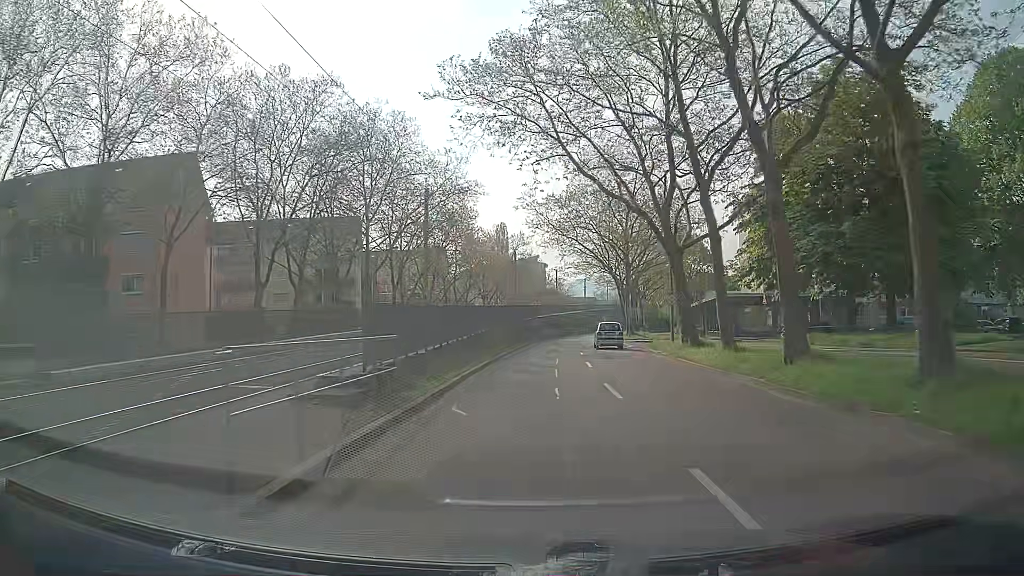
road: tertiary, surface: asphalt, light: Day
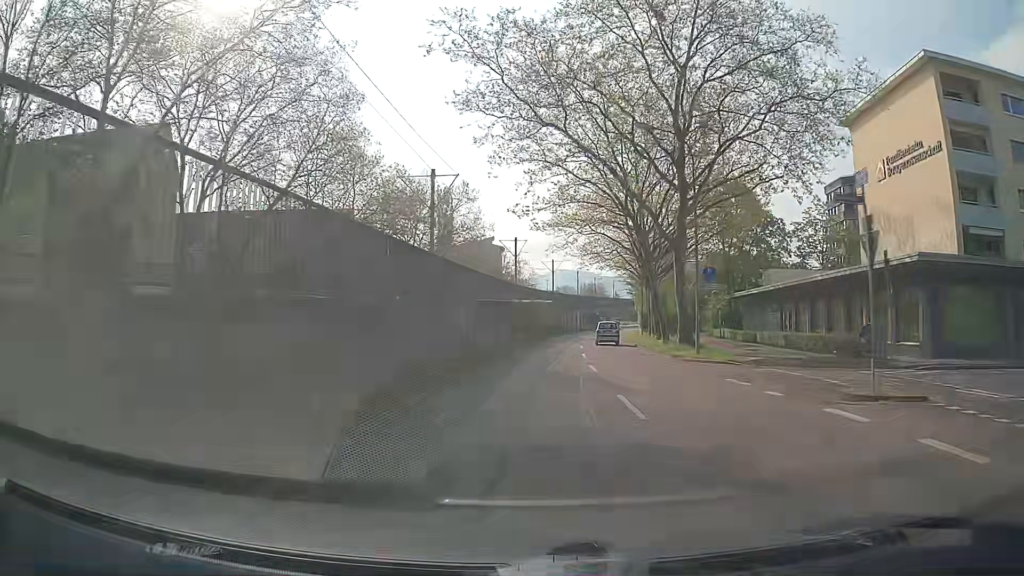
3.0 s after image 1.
(+1.7, +39.0) m; +4°
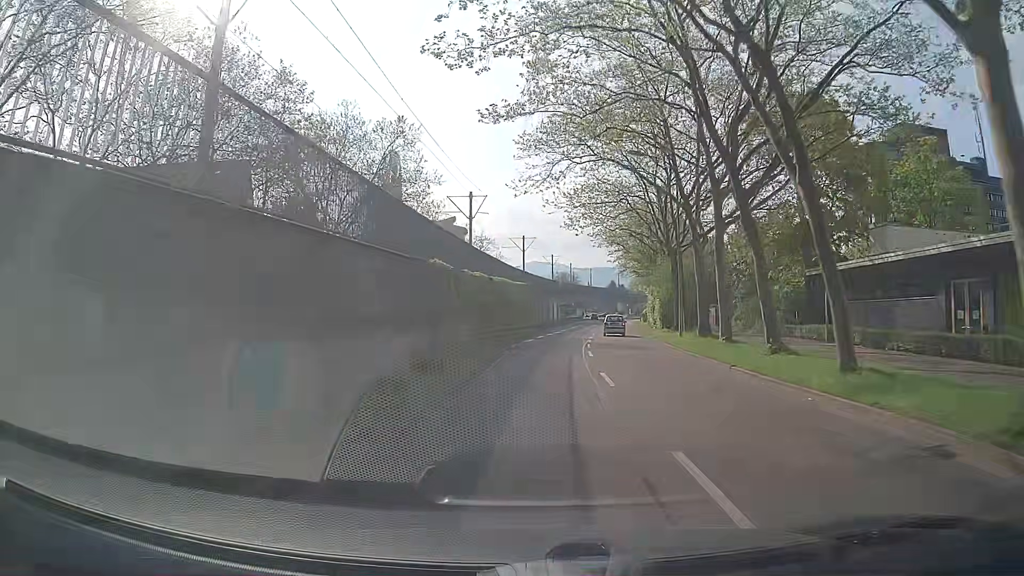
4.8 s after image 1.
(+0.6, +23.6) m; +2°
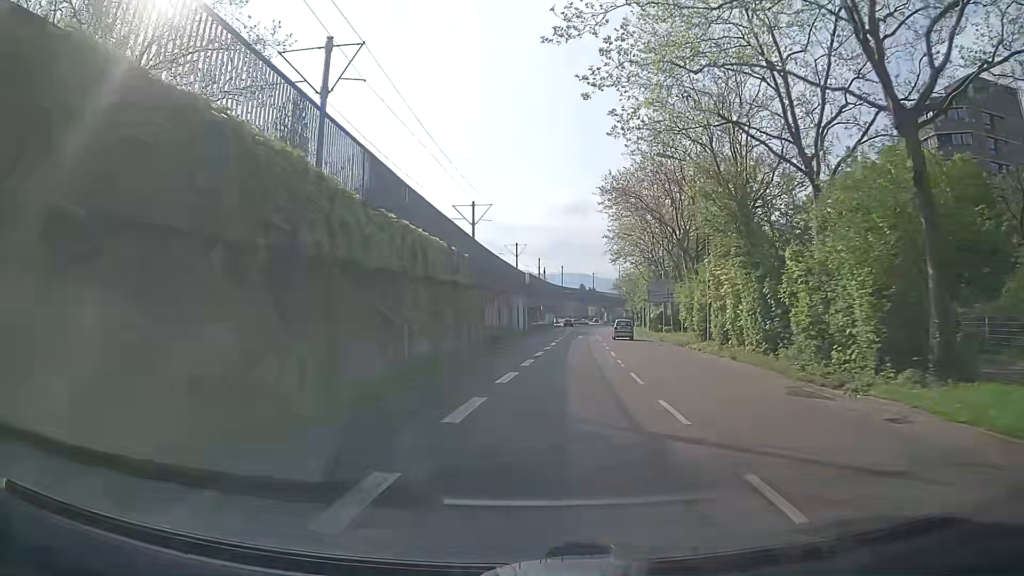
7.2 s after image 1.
(+1.0, +31.2) m; +3°
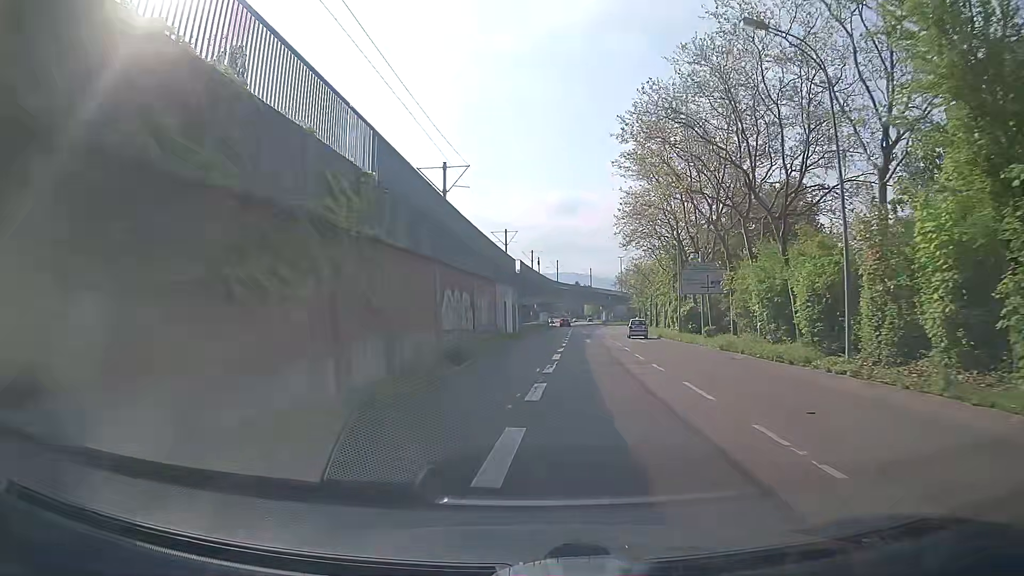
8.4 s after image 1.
(+0.1, +15.4) m; +1°
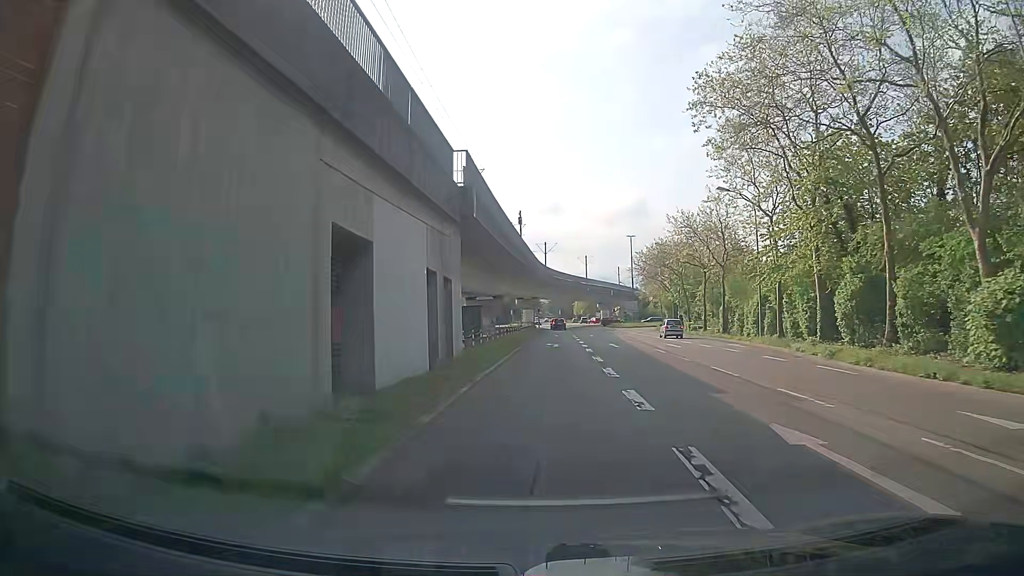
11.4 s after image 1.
(0.0, +37.4) m; 0°
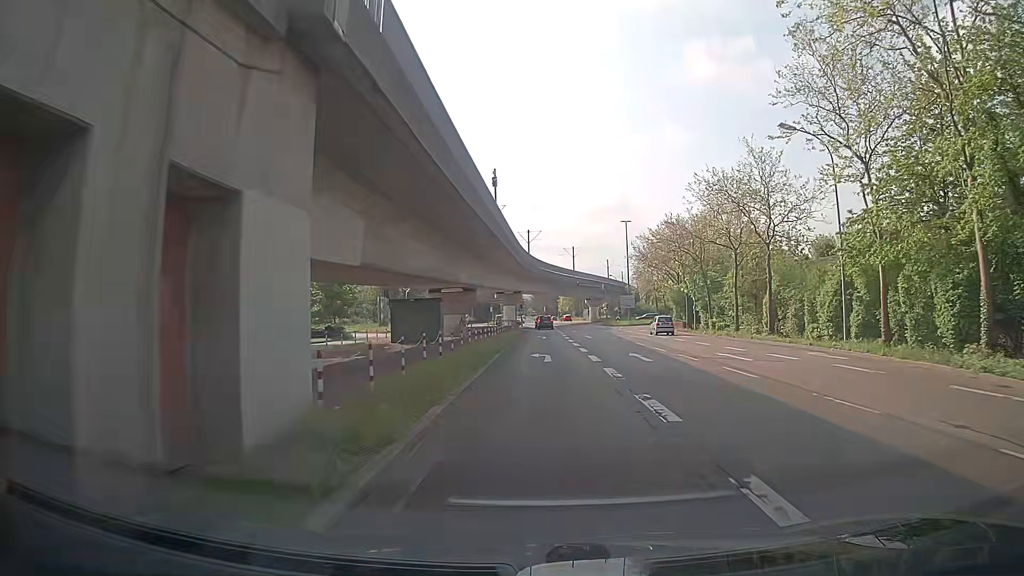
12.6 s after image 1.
(+0.3, +13.5) m; +2°
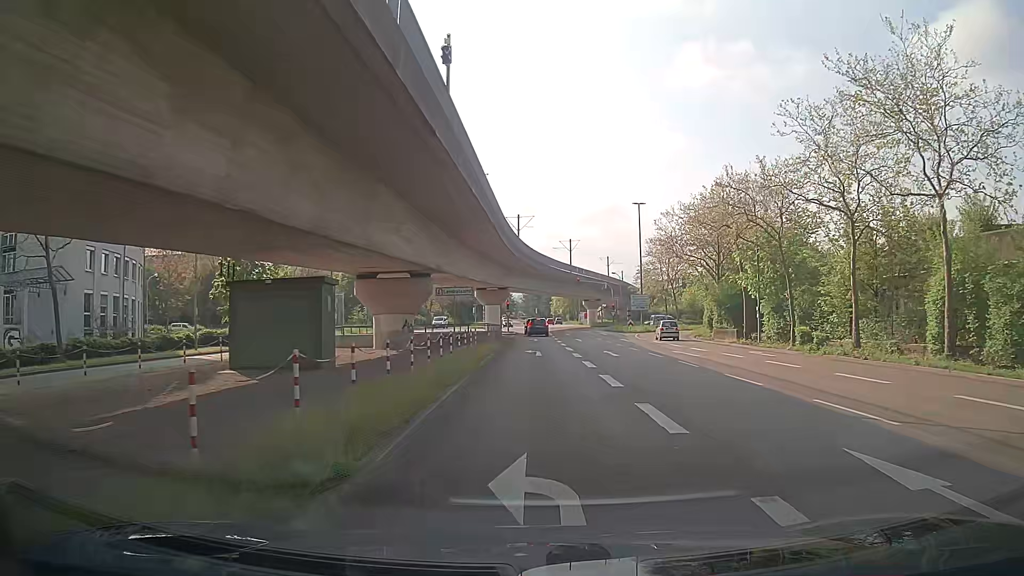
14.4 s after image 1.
(+0.1, +18.5) m; +1°
